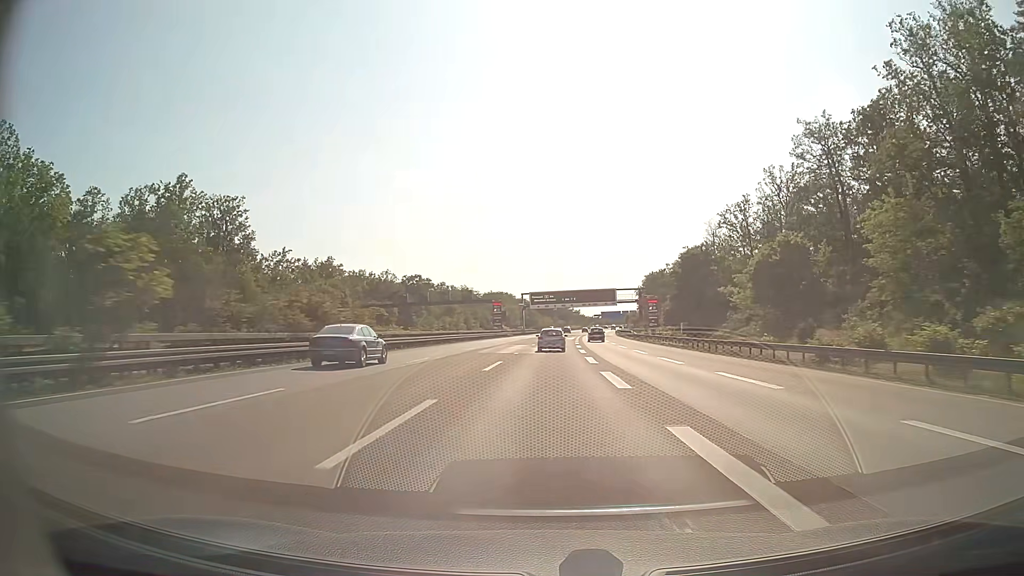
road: motorway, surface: asphalt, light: Day
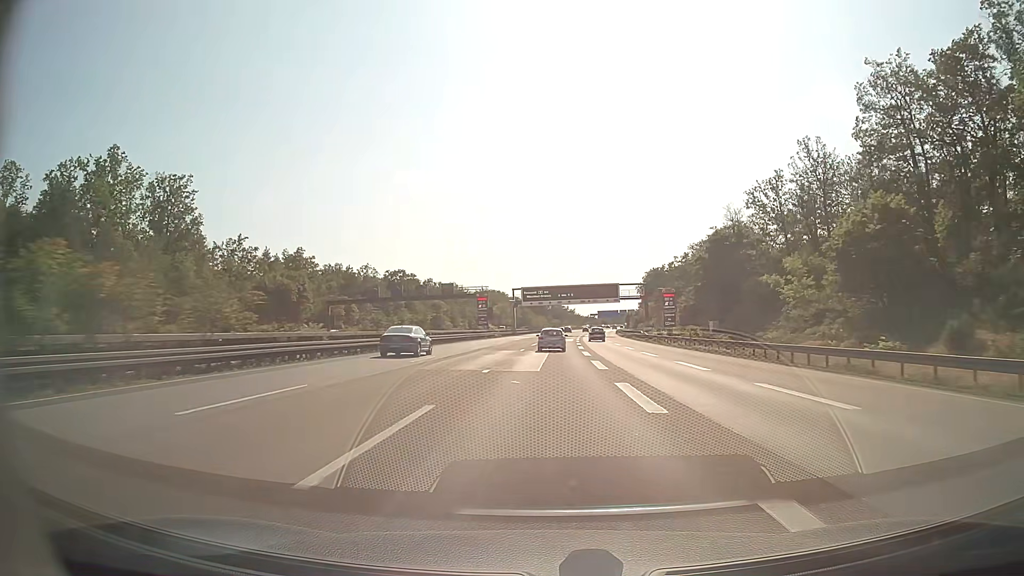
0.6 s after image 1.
(+0.1, +16.6) m; +1°
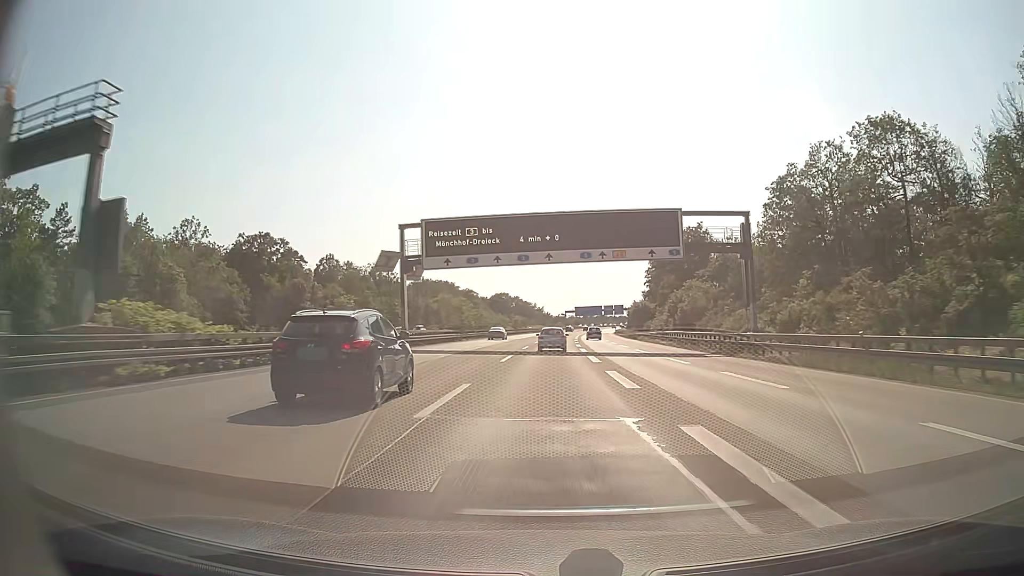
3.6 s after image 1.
(+1.9, +82.4) m; +3°
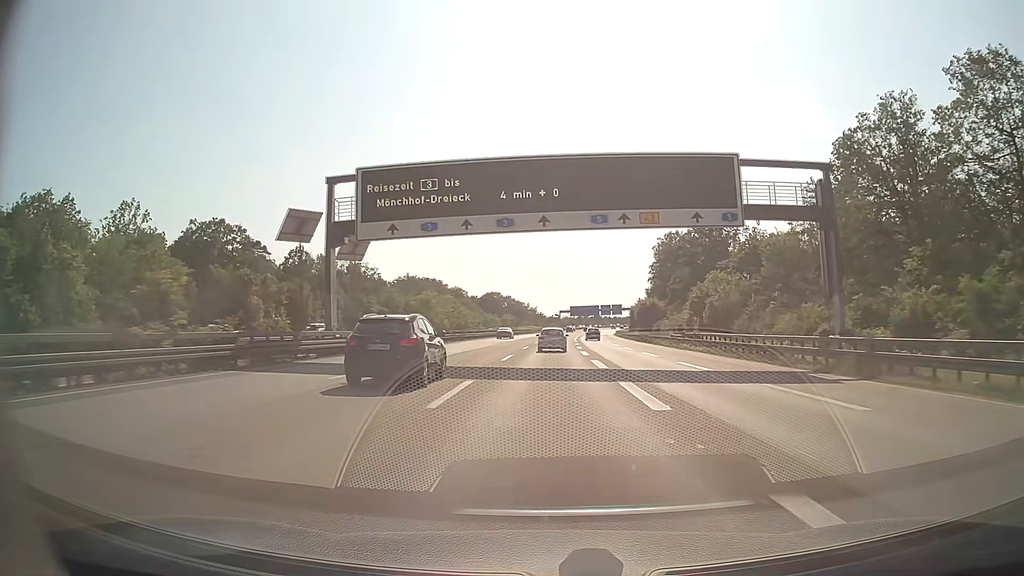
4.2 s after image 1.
(+0.1, +16.4) m; +1°
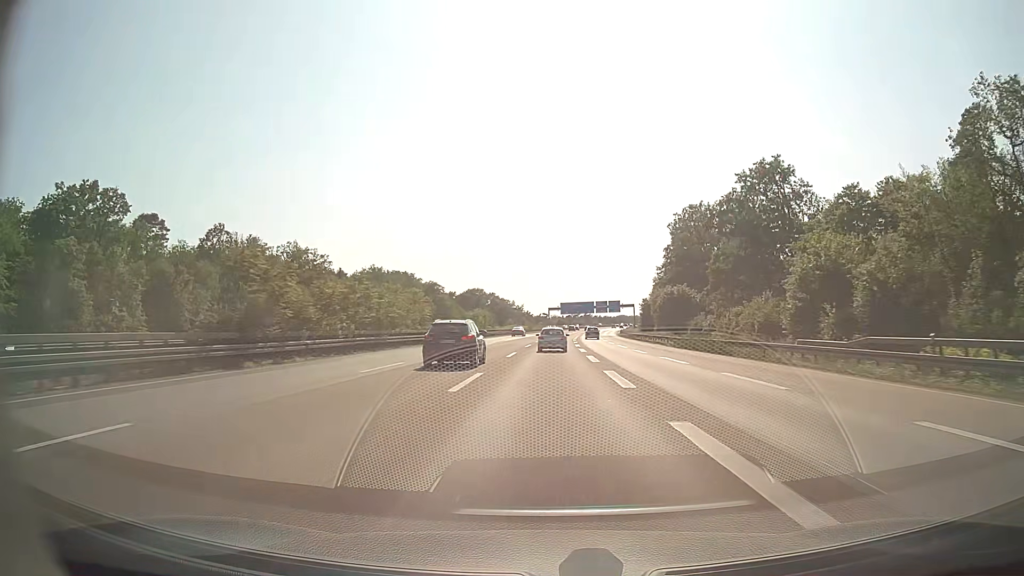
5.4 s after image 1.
(+0.3, +32.7) m; +1°
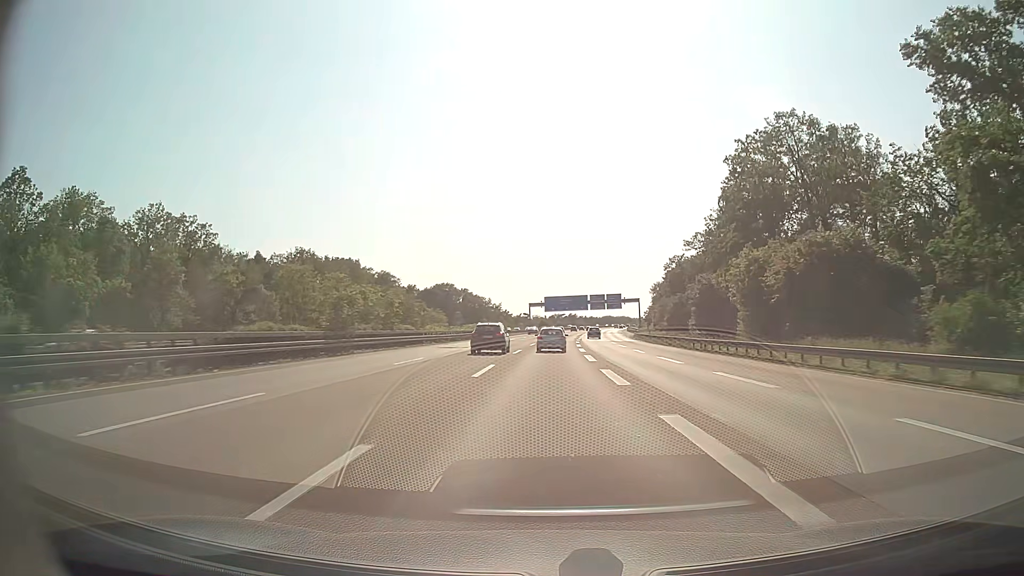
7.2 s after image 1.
(+0.8, +48.7) m; +2°
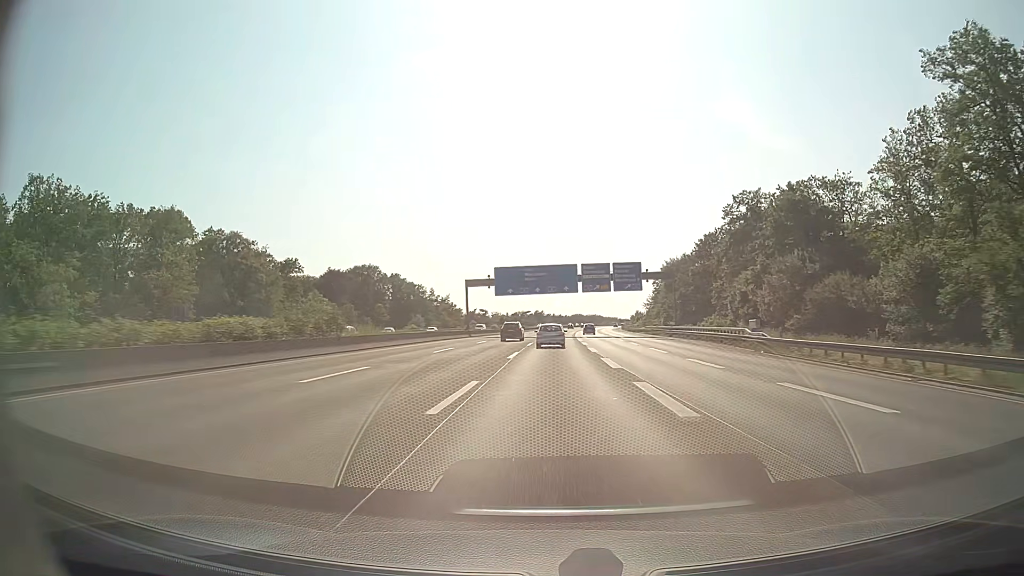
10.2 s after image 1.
(+1.8, +80.6) m; +3°
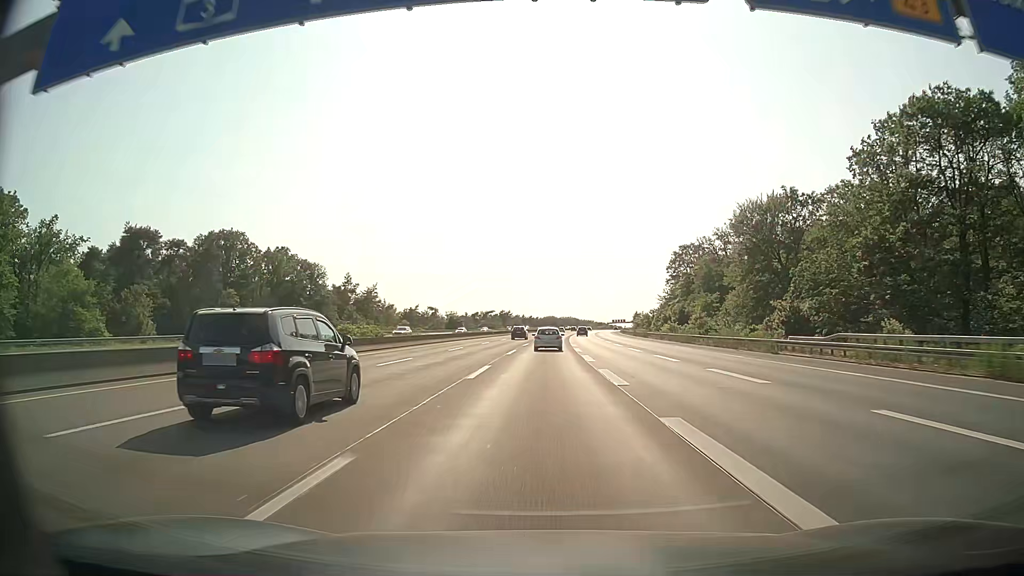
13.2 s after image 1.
(+2.1, +80.5) m; +2°
(0, +10) (0, +20) (0, +30) (0, +40) (+1, +50) (+1, +60) (+1, +70) (+1, +80) (+2, +90) (+2, +100) m
